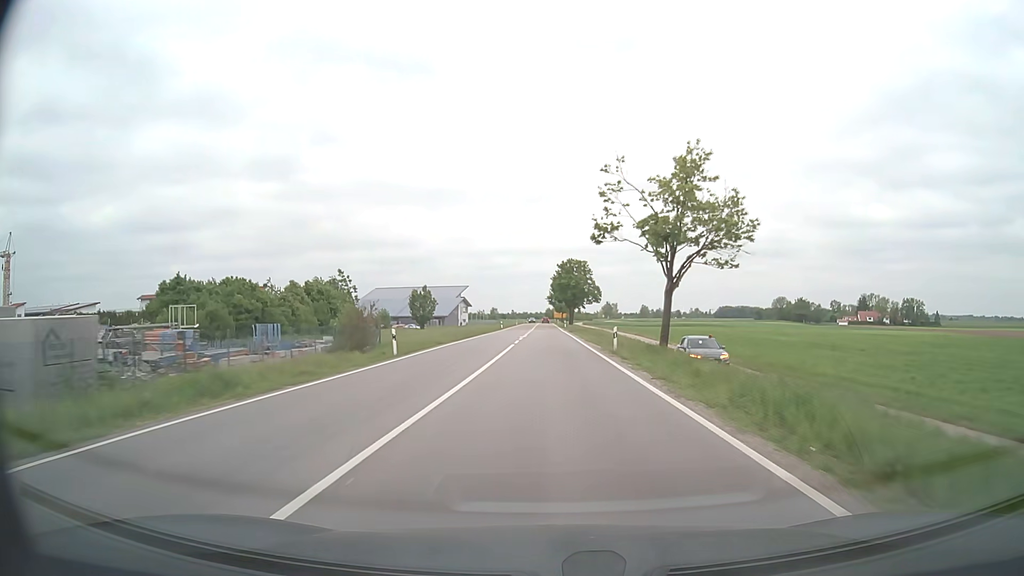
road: secondary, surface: asphalt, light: Day
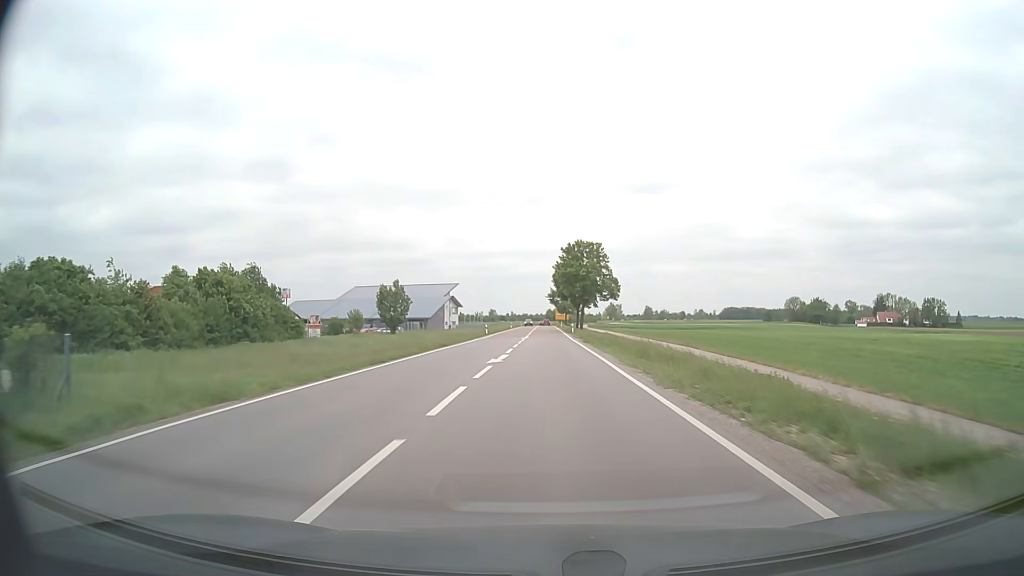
(0.0, +26.0) m; 0°
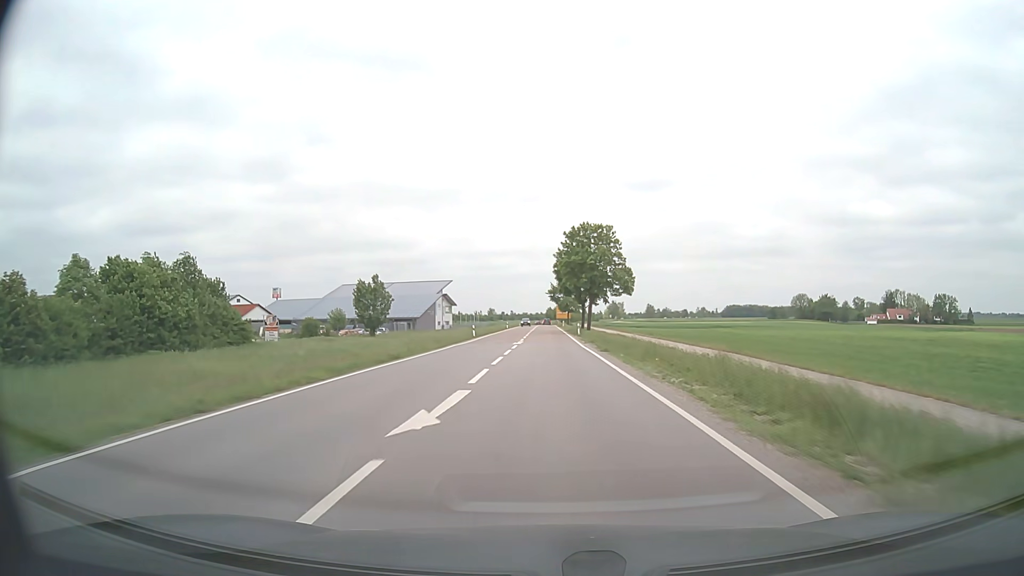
(0.0, +13.1) m; 0°
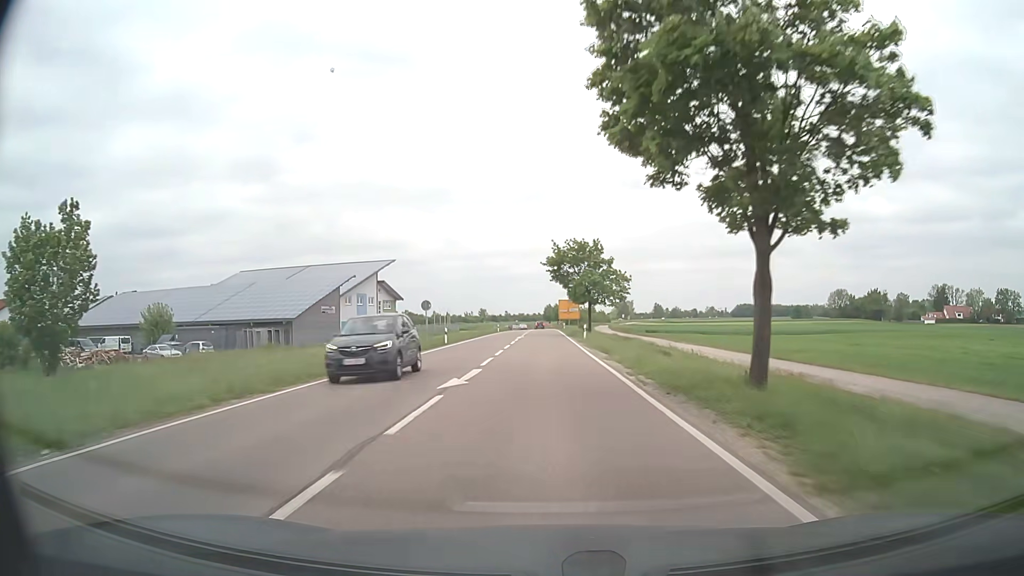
(0.0, +66.2) m; 0°
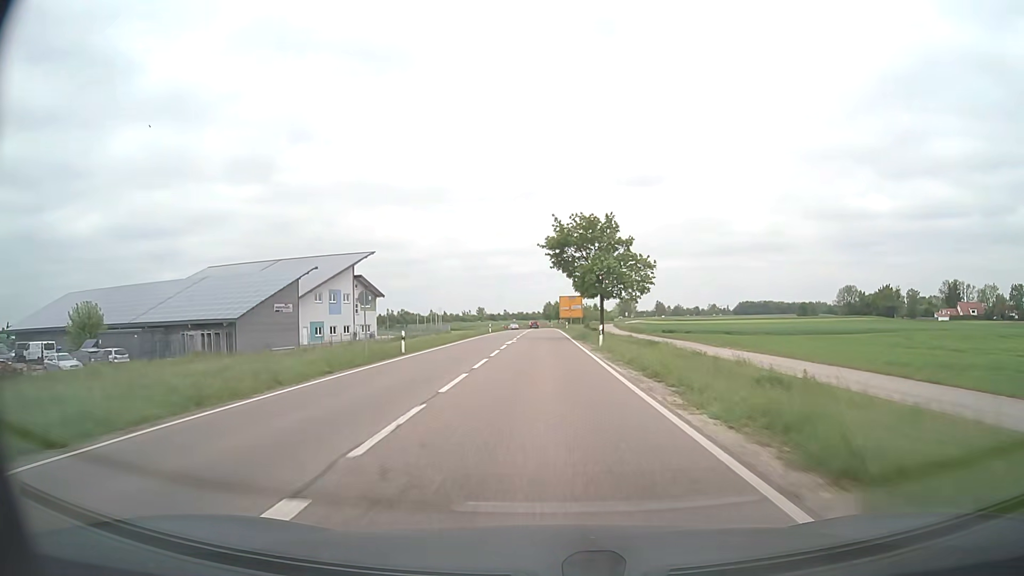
(0.0, +13.3) m; 0°
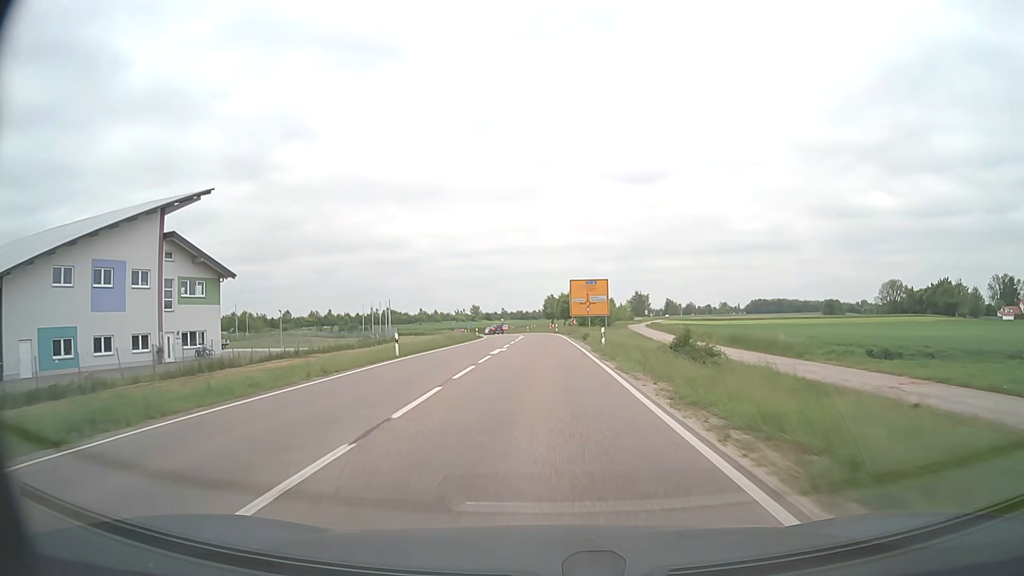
(-0.2, +51.1) m; 0°
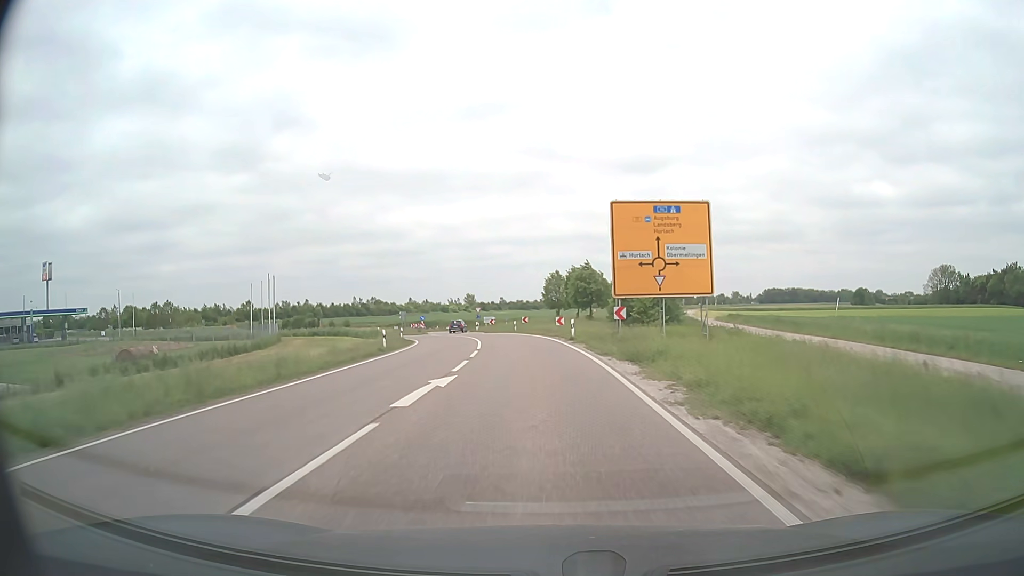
(0.0, +46.4) m; 0°
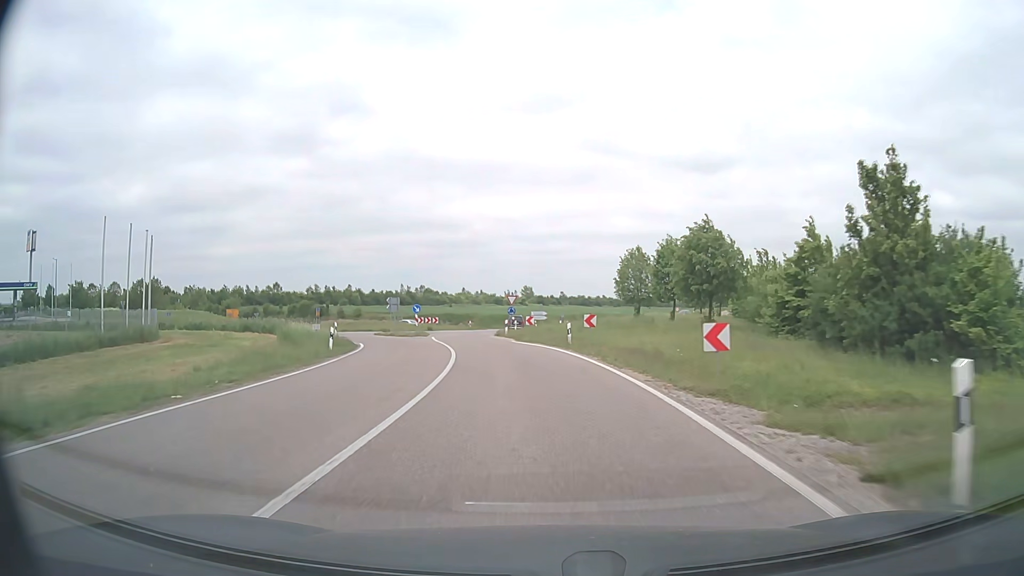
(-1.1, +29.8) m; -5°
(0, +10) (-1, +20) (-3, +30) (-4, +40) (-5, +50) (-5, +60) (-3, +69) (+1, +79) (+6, +87) (+11, +96) m
